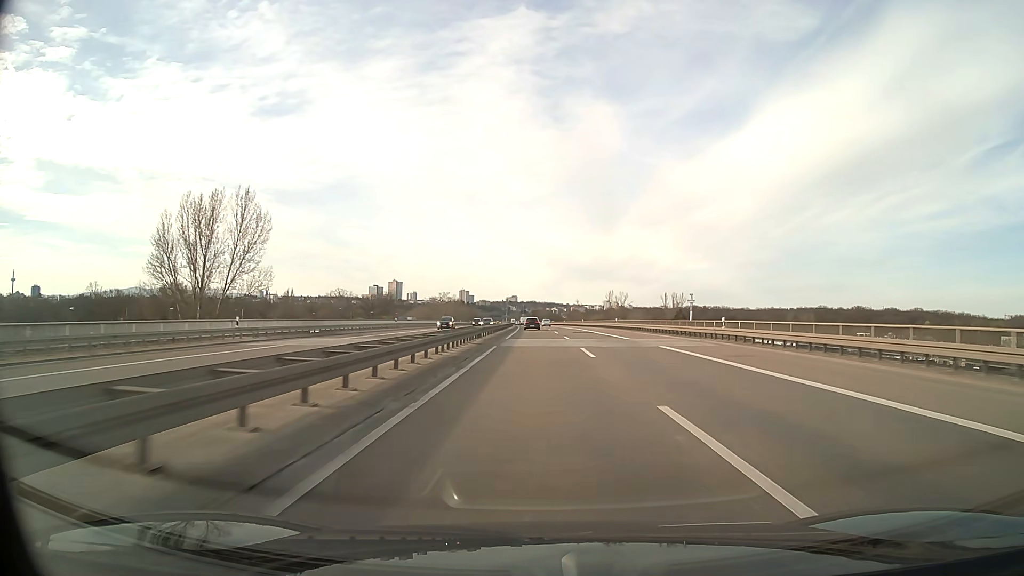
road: motorway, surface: asphalt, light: Day
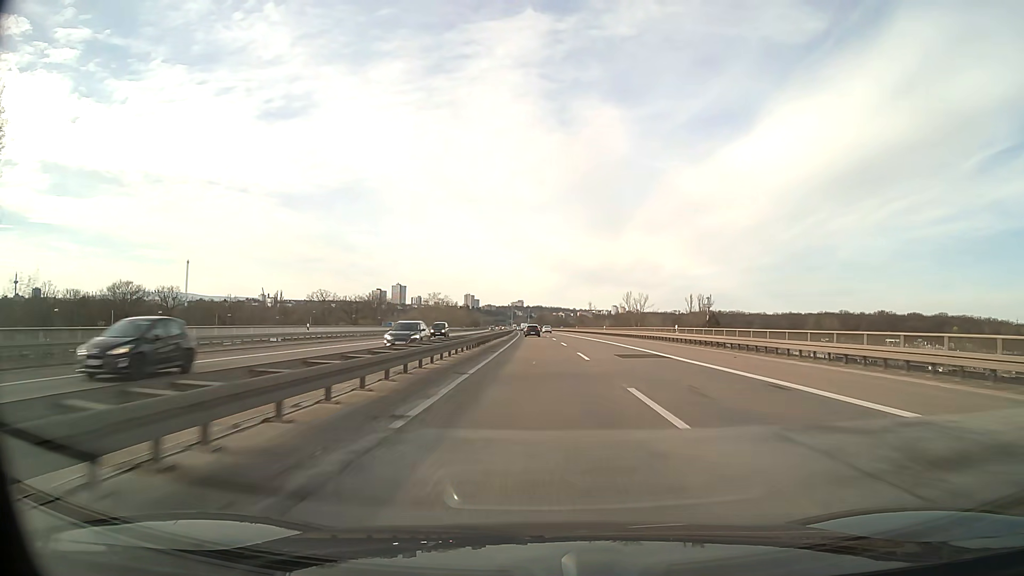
(-0.1, +32.1) m; -1°
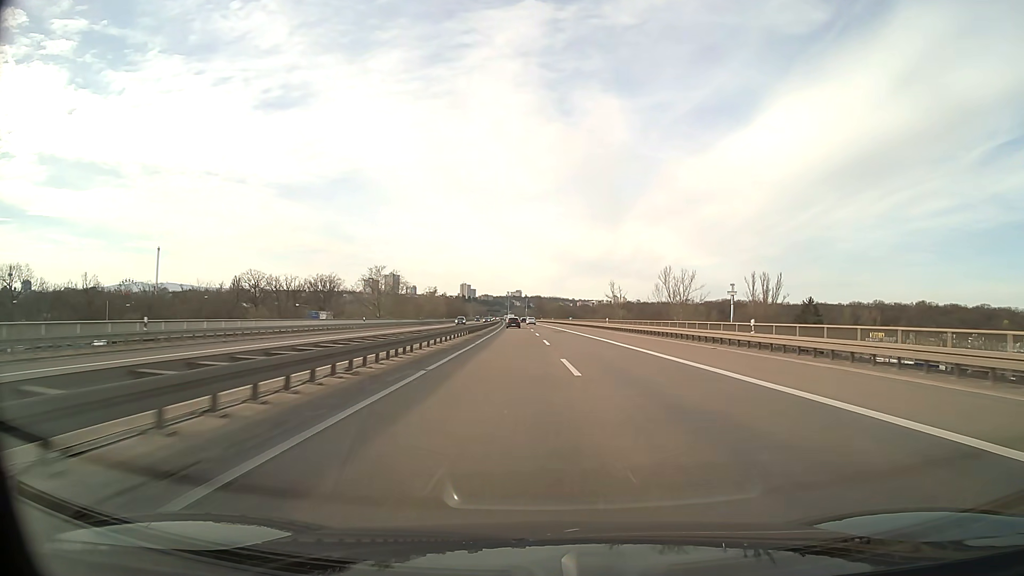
(0.0, +64.1) m; 0°
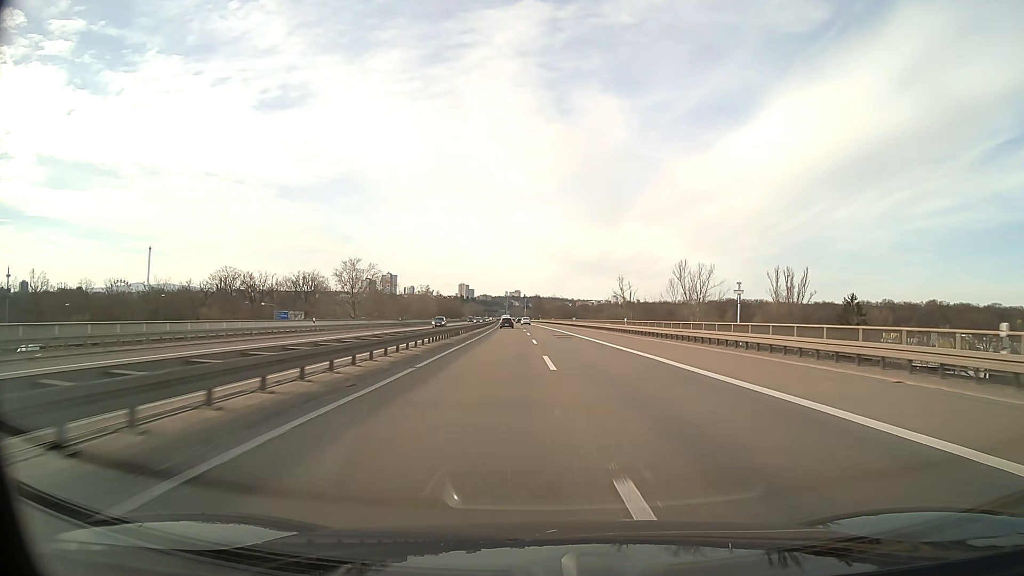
(0.0, +16.0) m; 0°
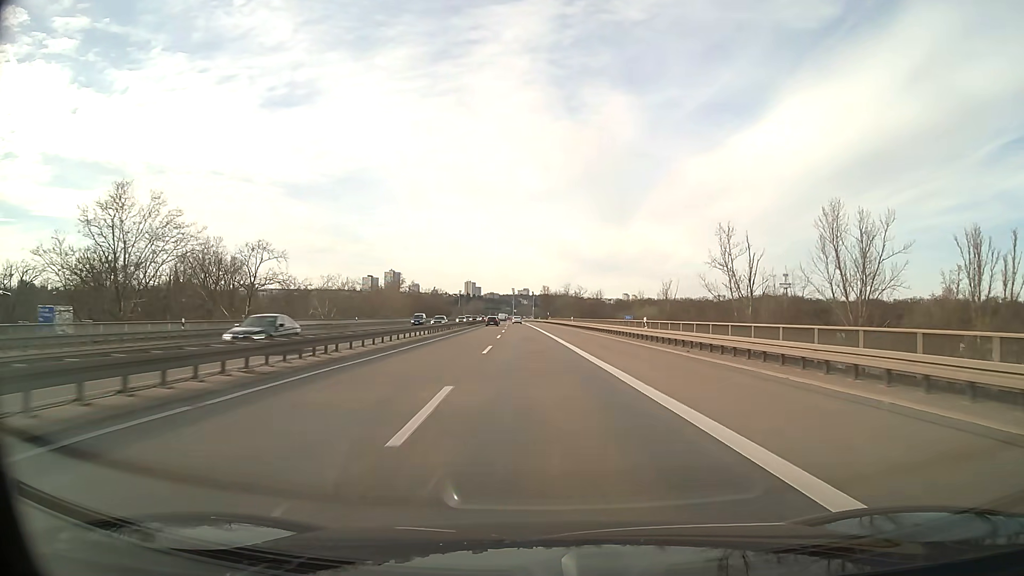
(0.0, +64.1) m; -1°
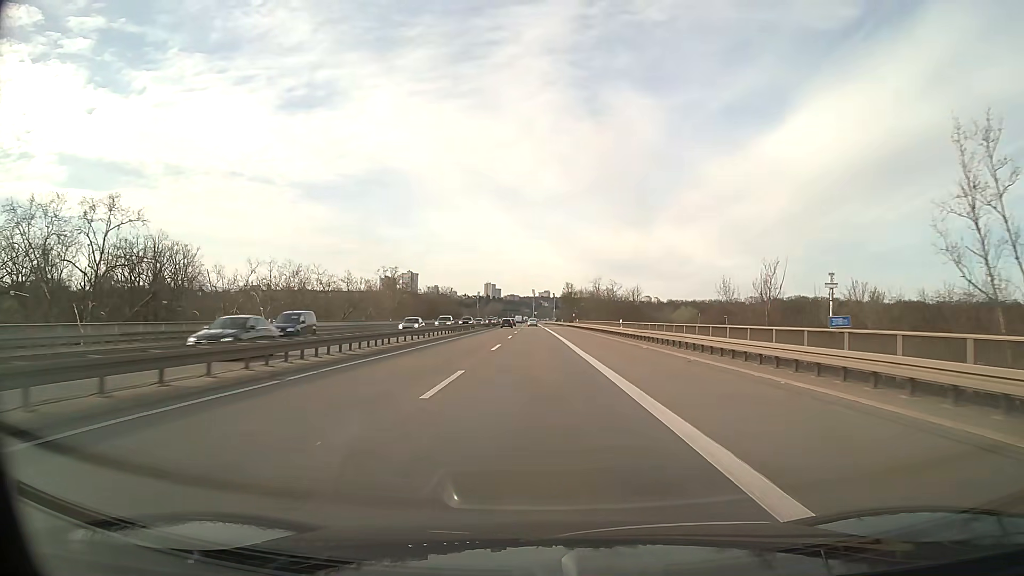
(-0.4, +32.0) m; -2°
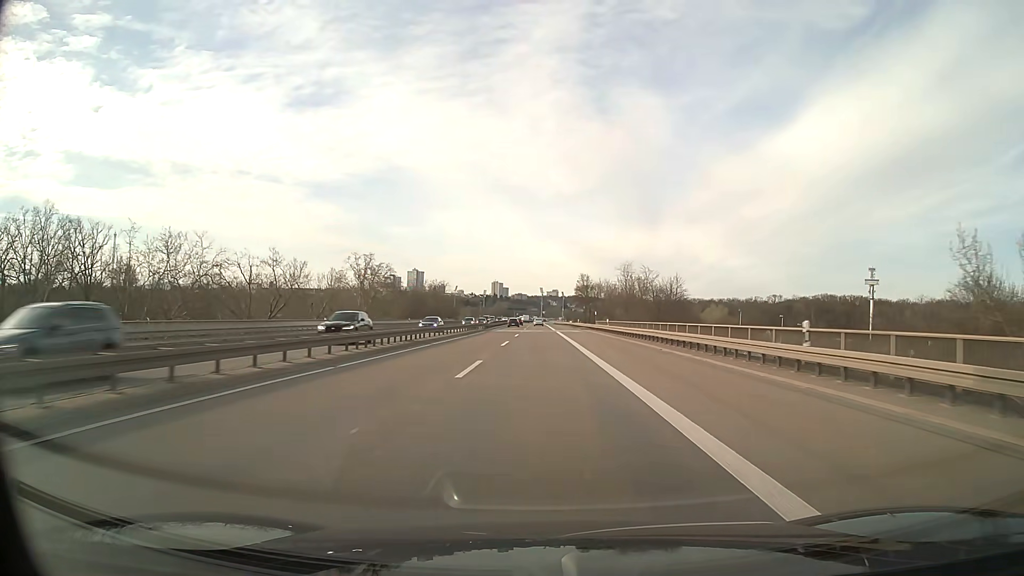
(-0.3, +32.0) m; -1°
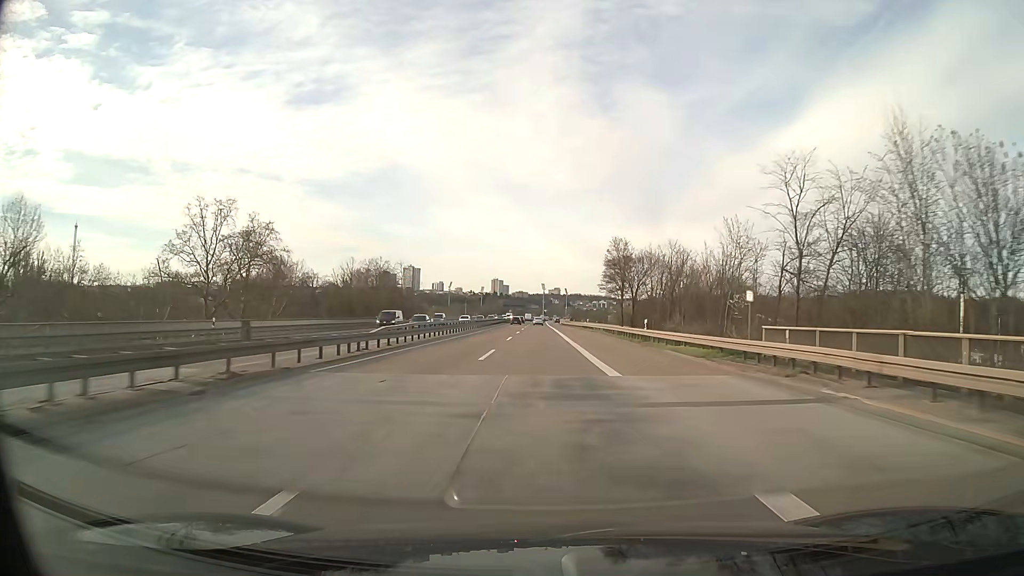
(-0.1, +64.1) m; 0°
(0, +10) (0, +20) (0, +30) (0, +40) (0, +50) (0, +60) (0, +70) (0, +80) (0, +90) (0, +100) m
